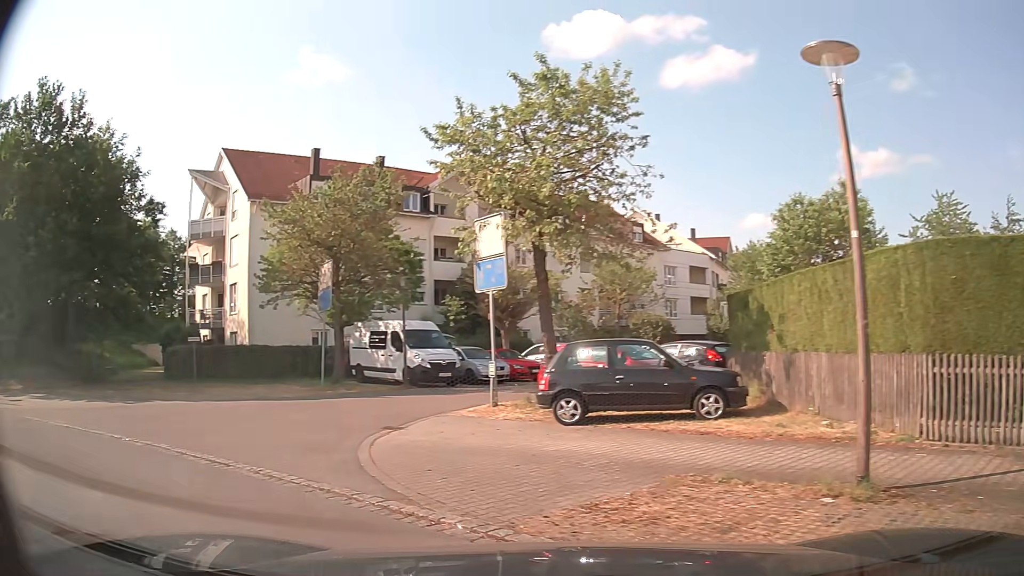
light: Day
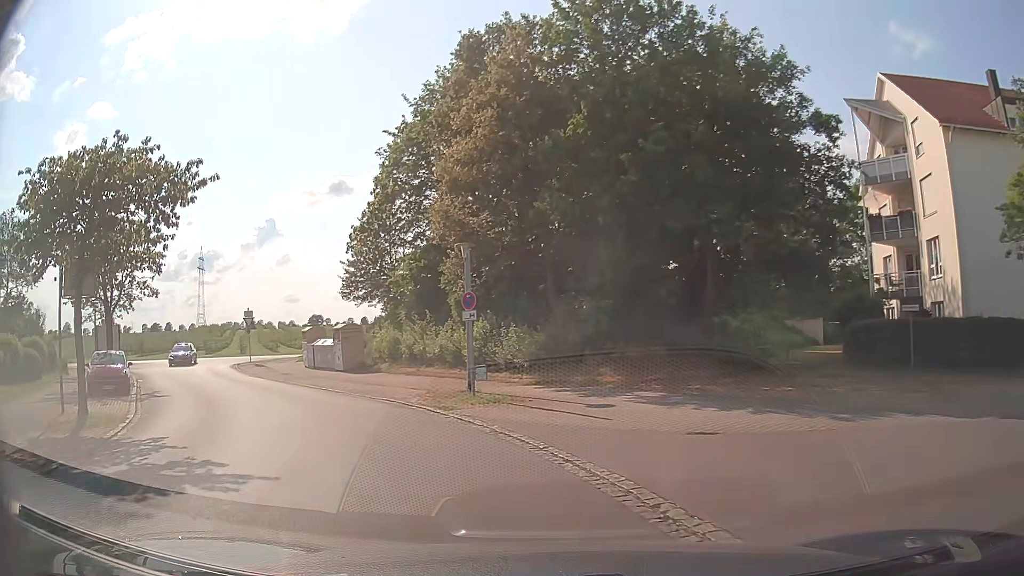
(-5.8, +8.3) m; -55°
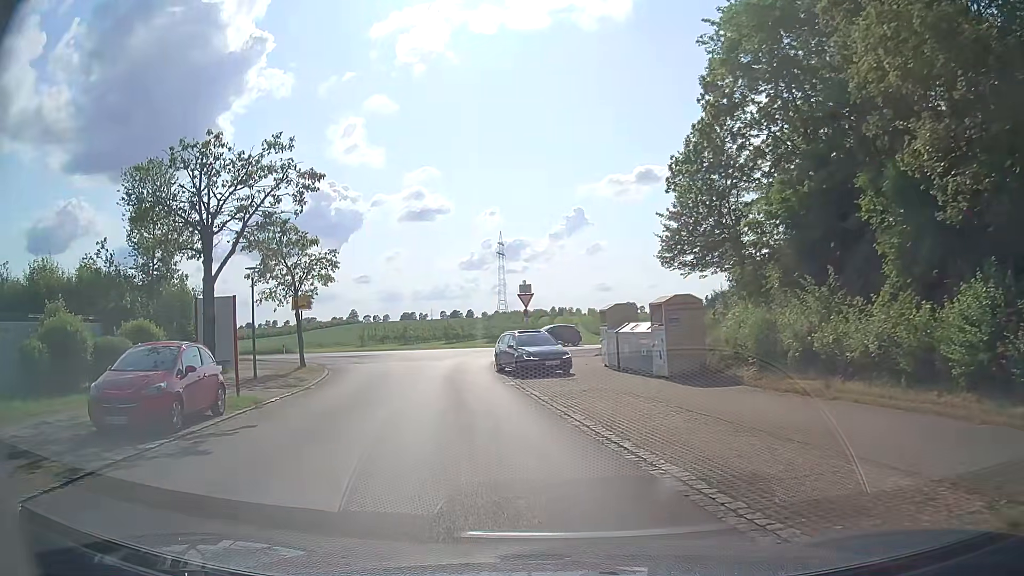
(-3.7, +13.4) m; -28°
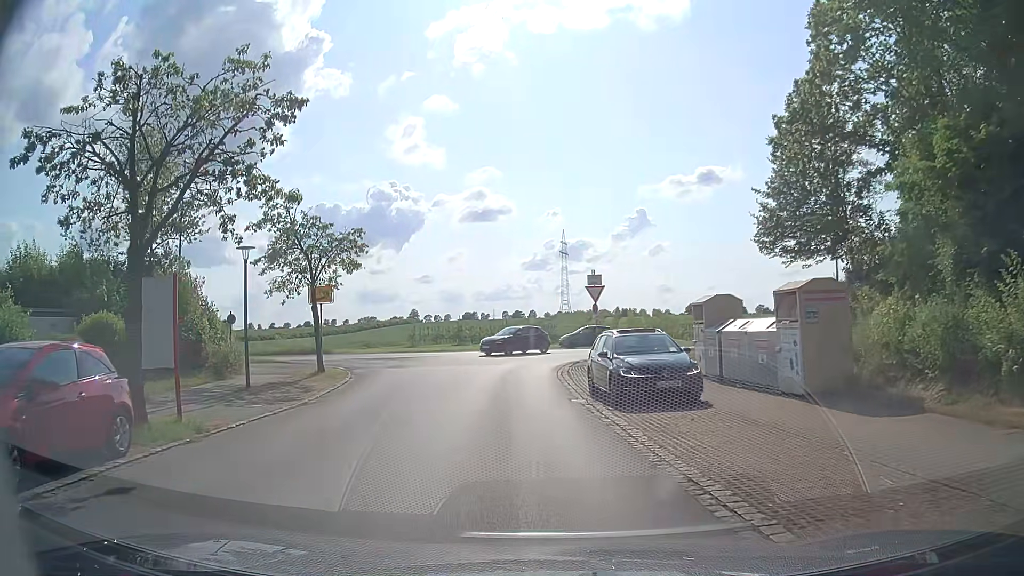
(-0.2, +5.6) m; -5°
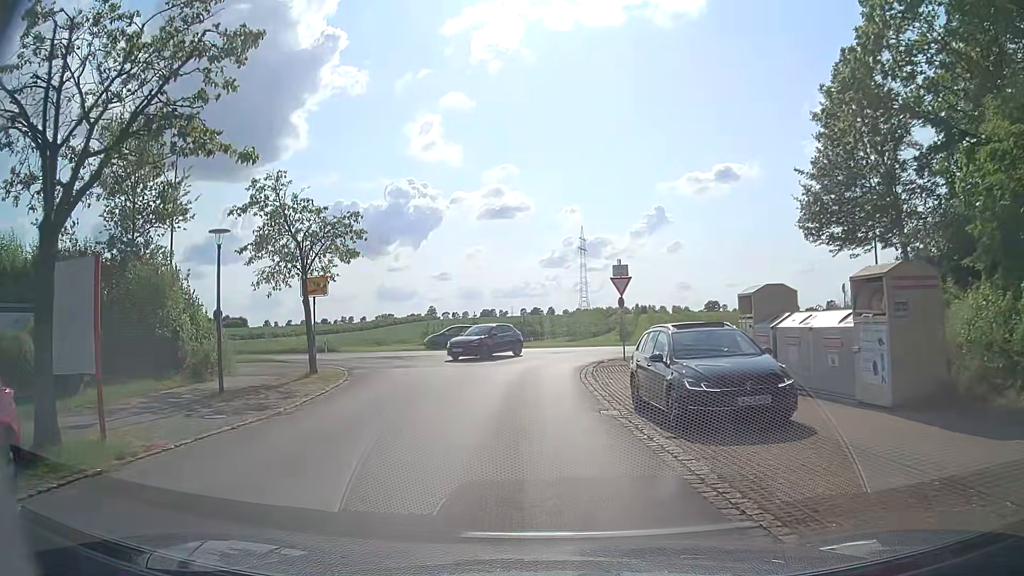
(-0.1, +2.8) m; -2°
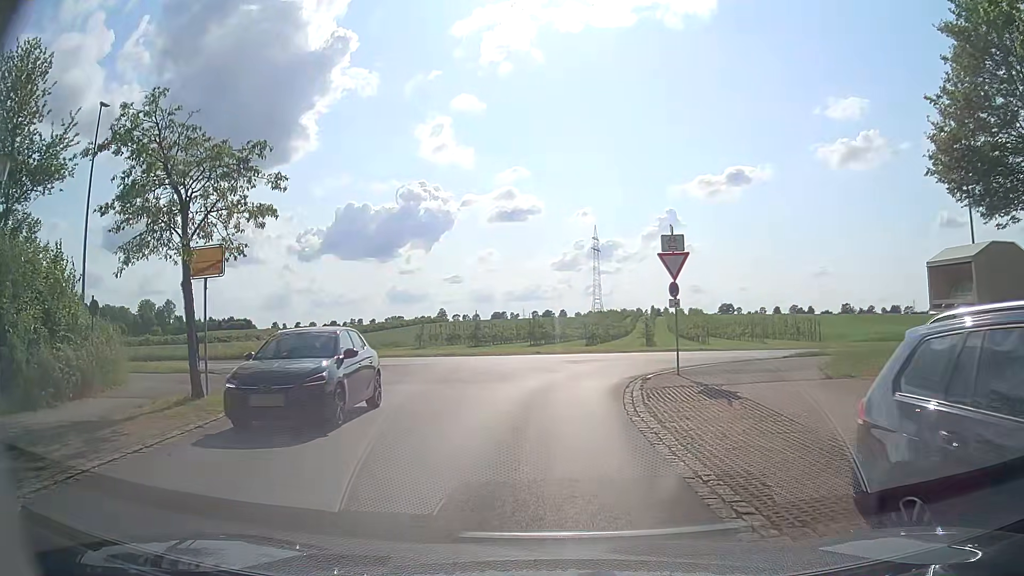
(-0.2, +8.4) m; -2°
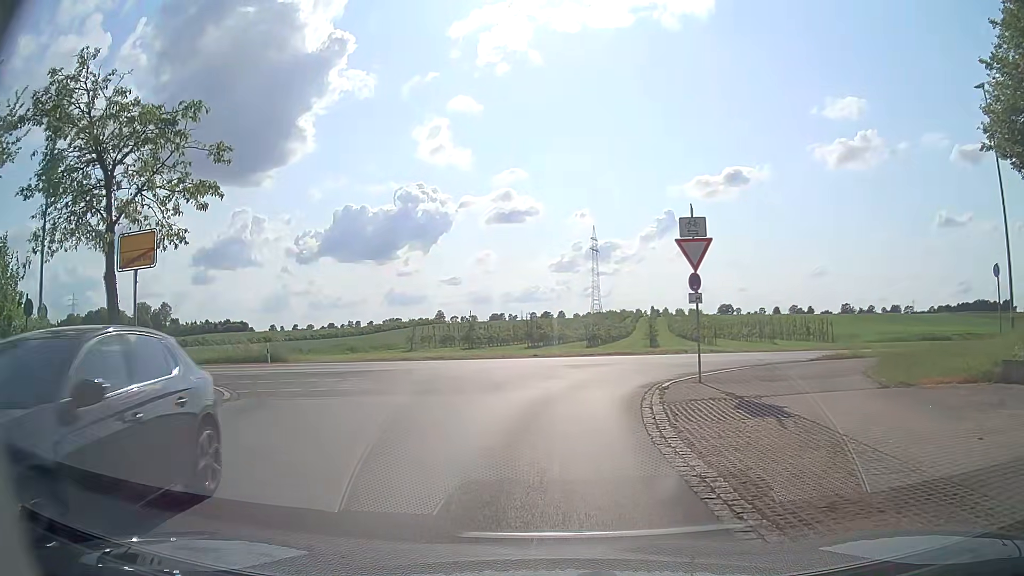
(0.0, +2.7) m; +1°
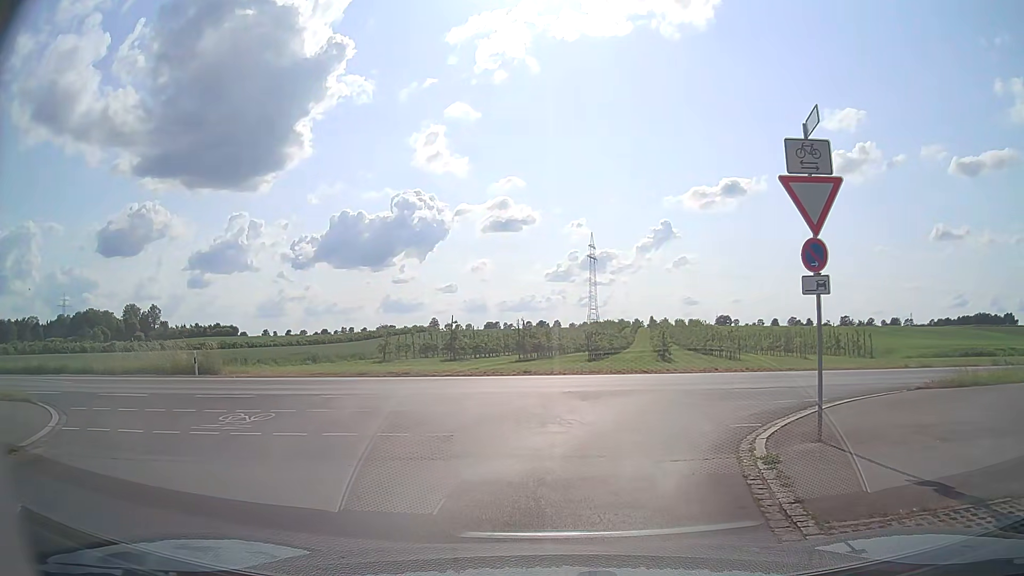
(0.0, +6.9) m; -1°
